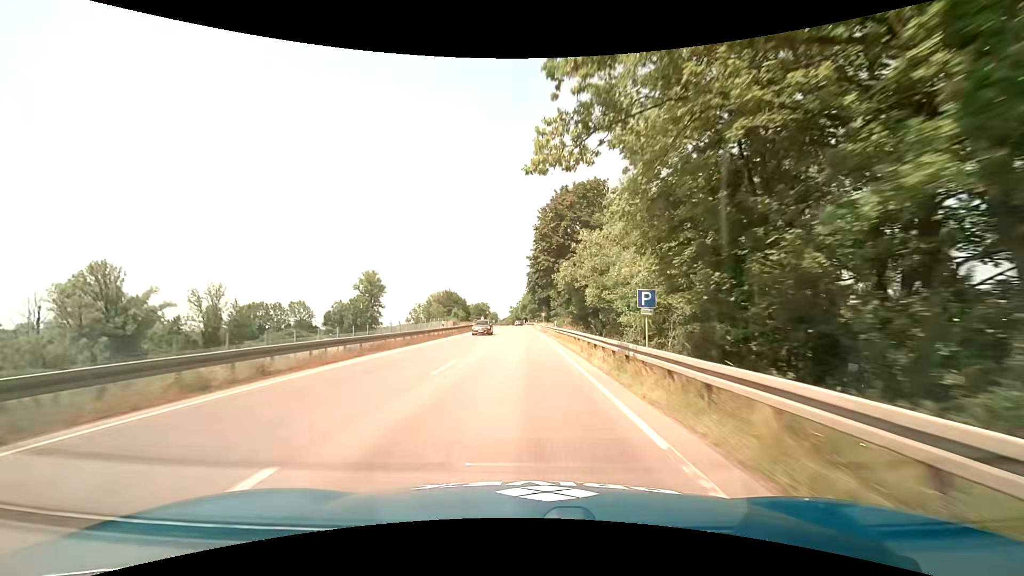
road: primary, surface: asphalt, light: Day
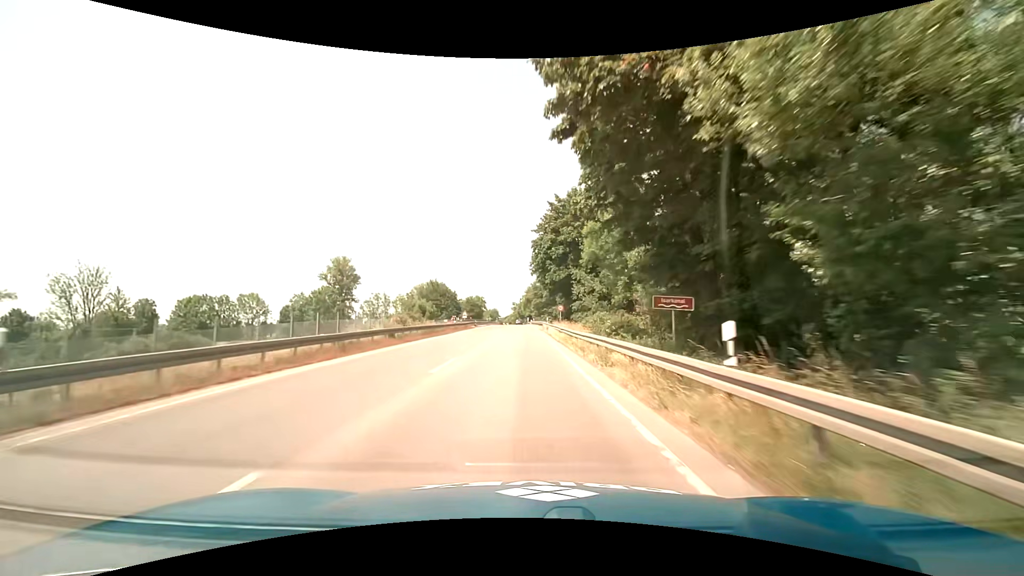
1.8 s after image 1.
(0.0, +36.9) m; 0°
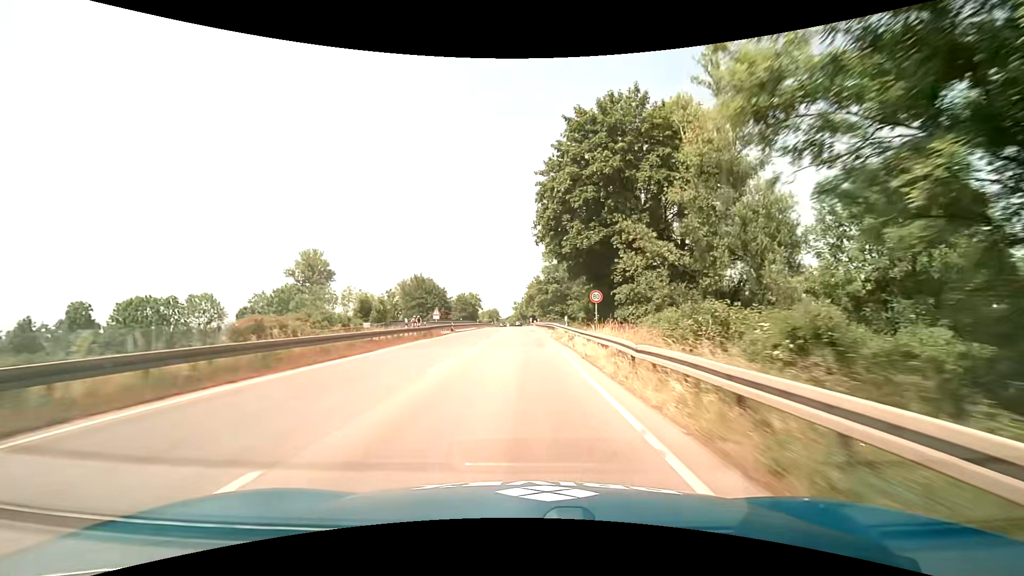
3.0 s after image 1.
(-0.4, +24.5) m; -1°
